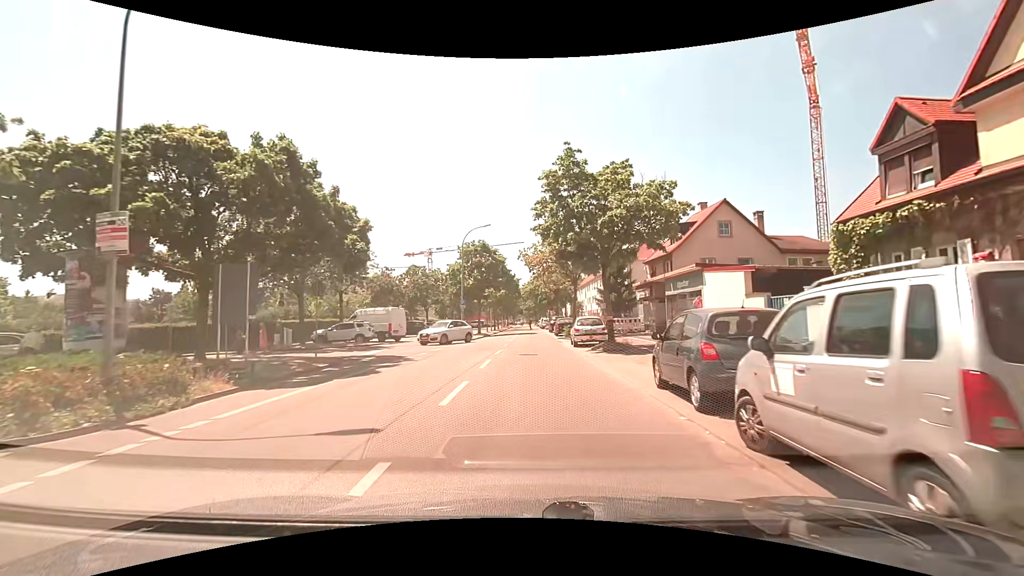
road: tertiary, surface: asphalt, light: Day
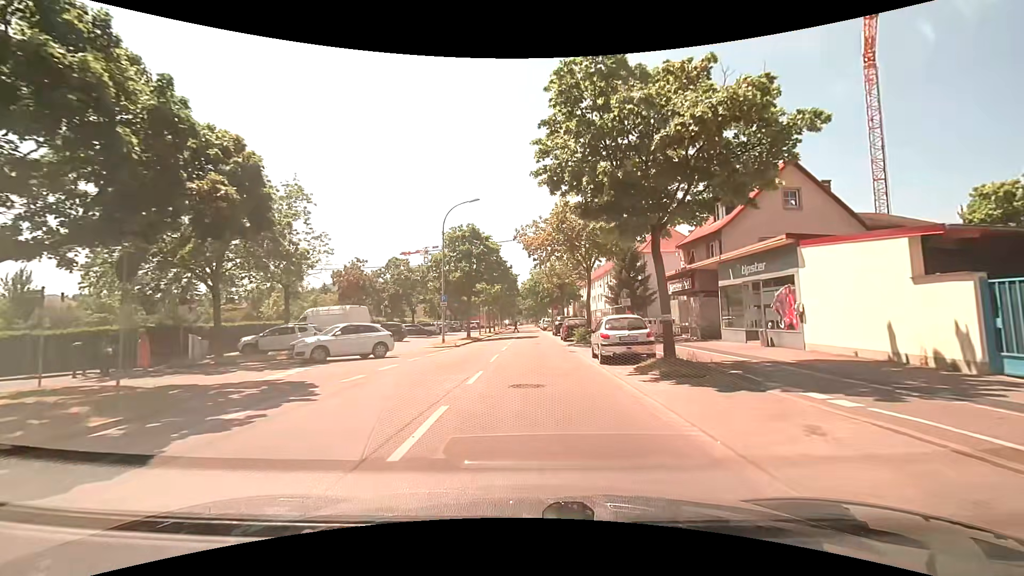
(0.0, +8.9) m; 0°
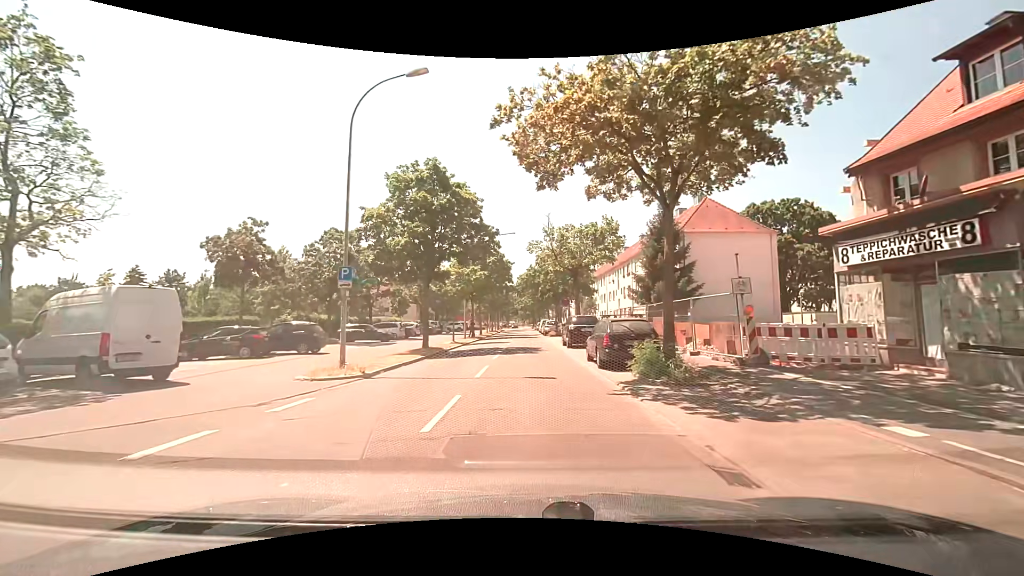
(0.0, +16.6) m; +1°
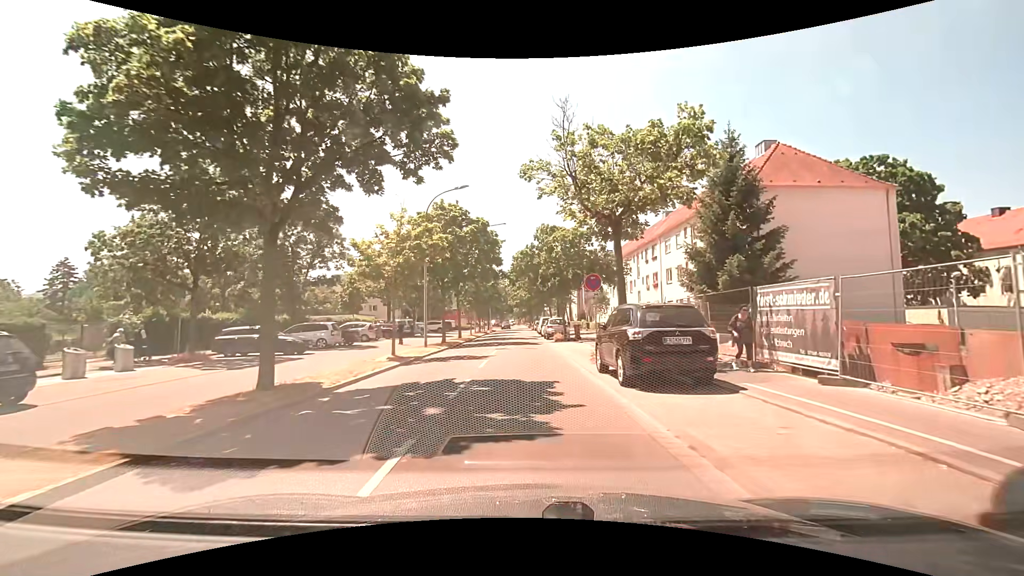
(-0.2, +15.4) m; -1°
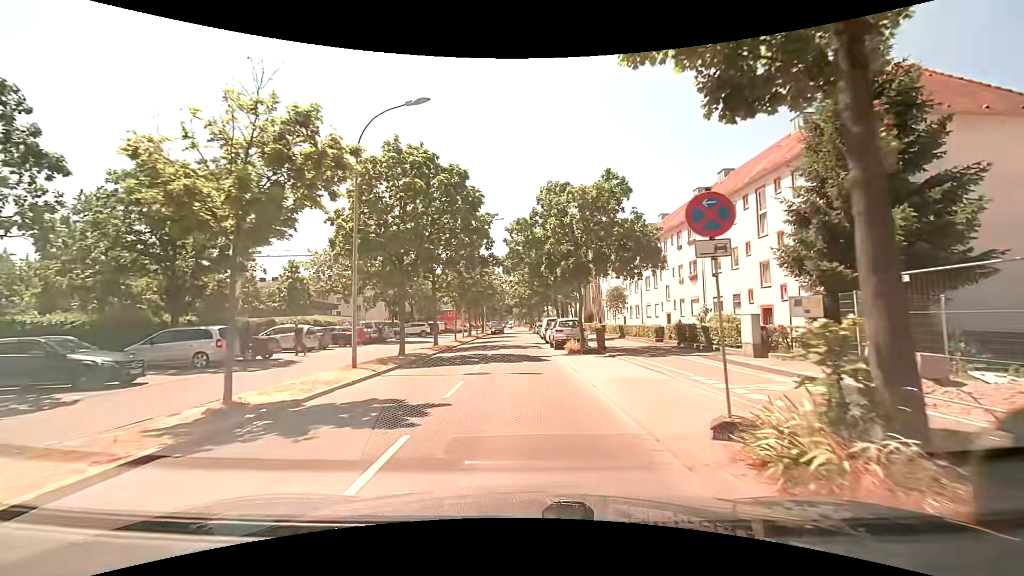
(+0.1, +11.5) m; 0°
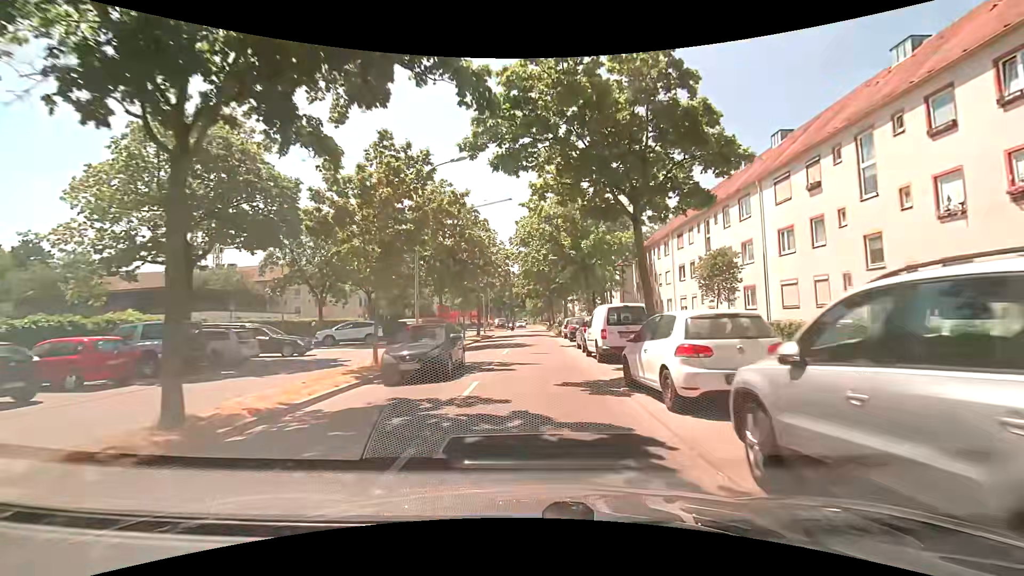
(-0.3, +25.4) m; -2°
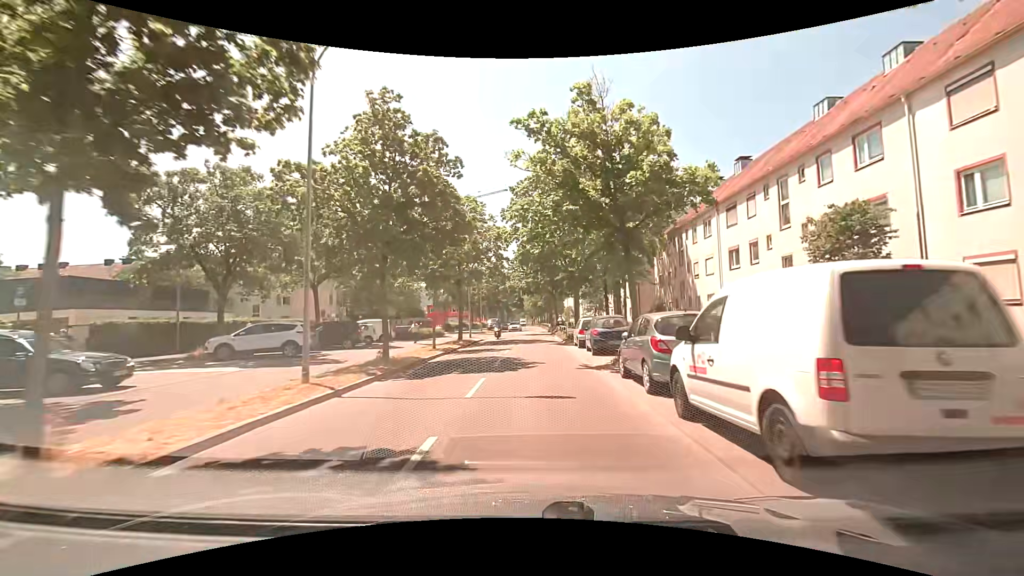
(+0.1, +11.5) m; 0°
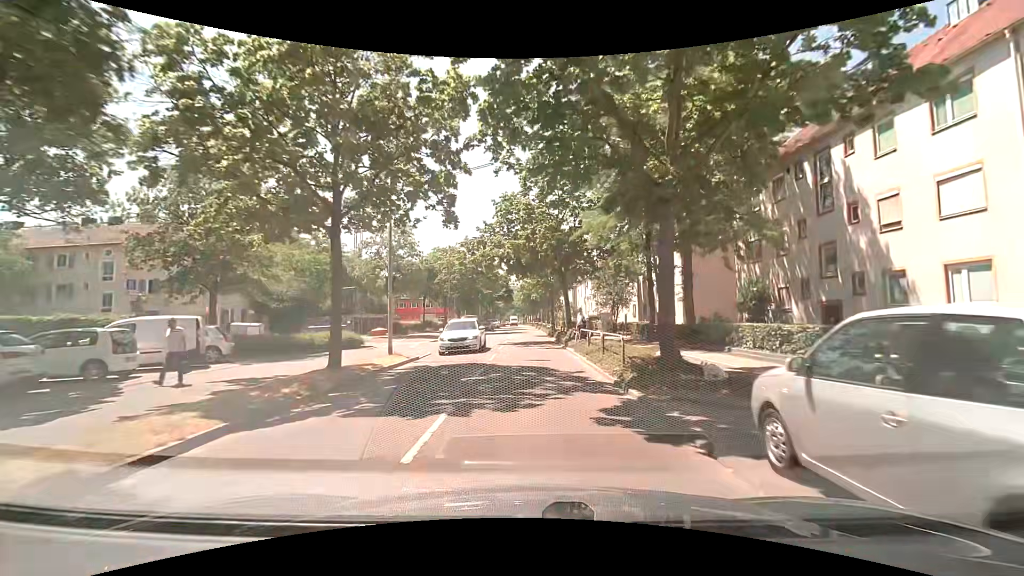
(+0.5, +22.1) m; +2°
(0, +10) (0, +20) (0, +30) (0, +40) (-1, +50) (-1, +60) (-1, +70) (-1, +80) (-1, +90) (-2, +100) m
